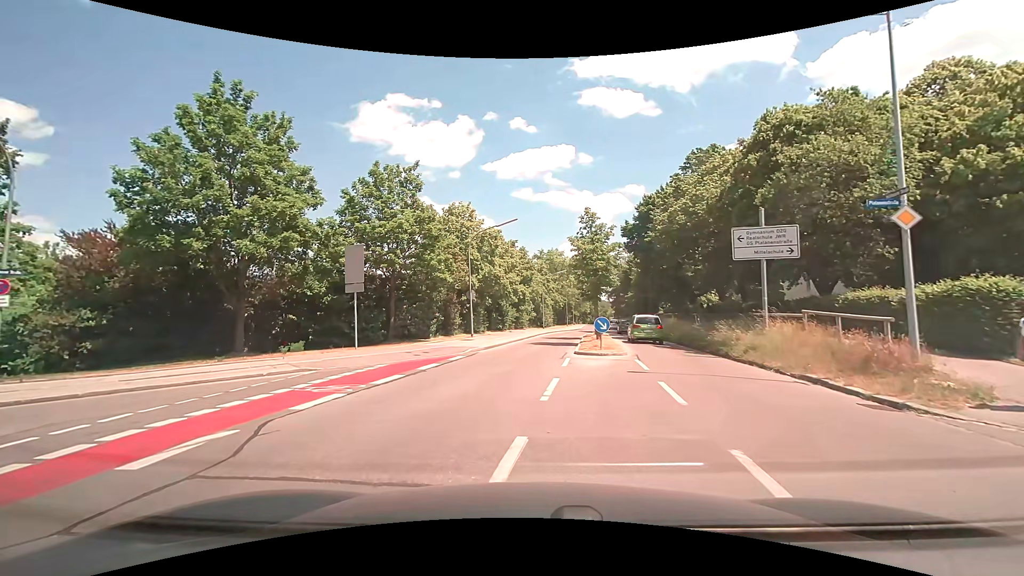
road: tertiary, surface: asphalt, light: Day
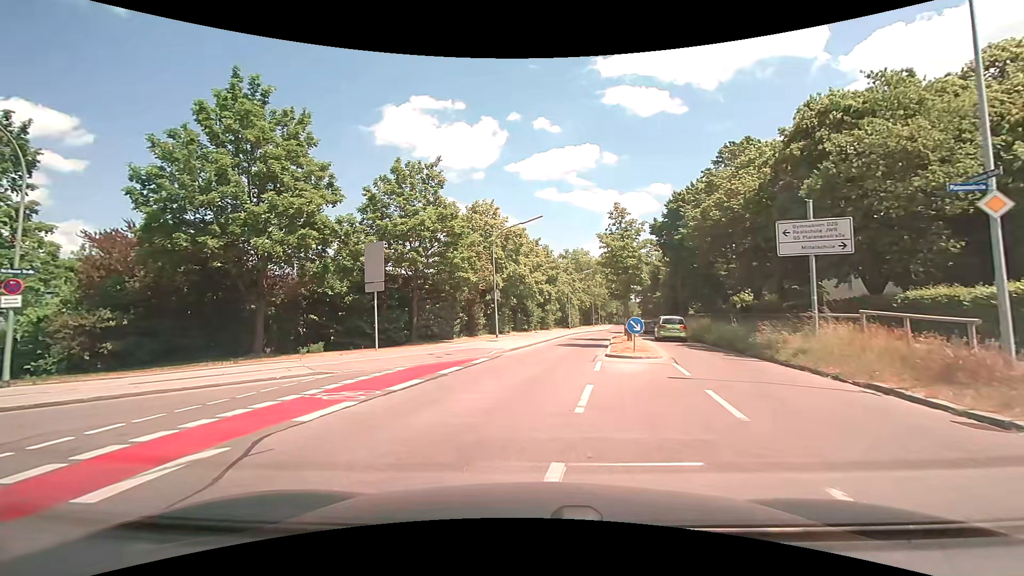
(-0.1, +1.0) m; -4°
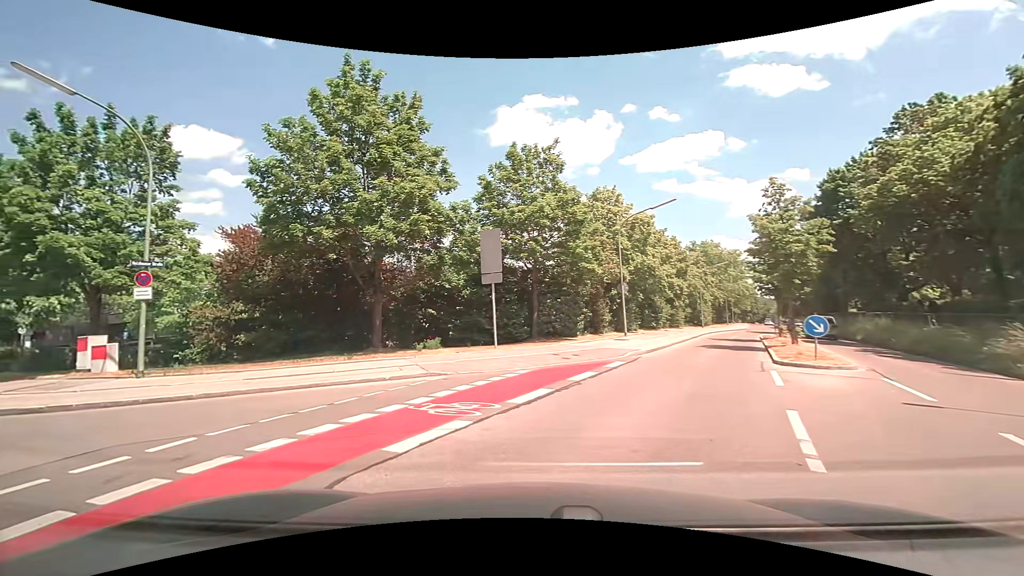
(-0.3, +2.5) m; -12°
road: residential
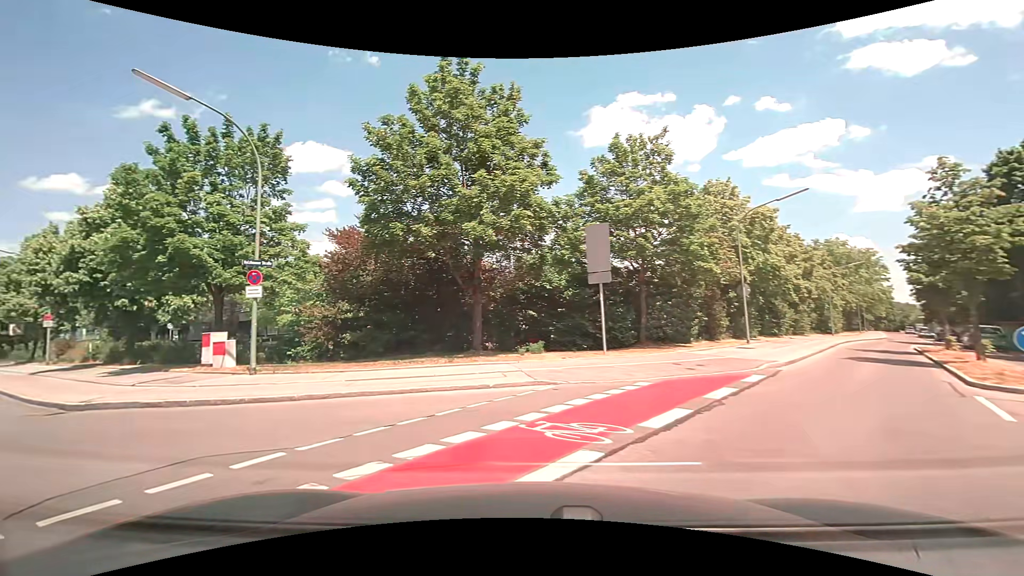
(-0.2, +1.3) m; -11°
